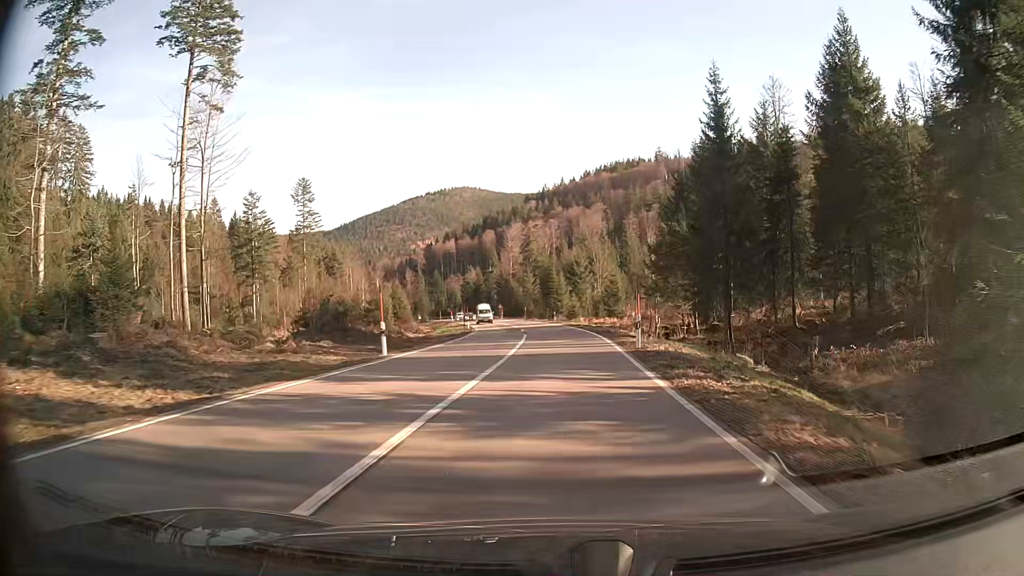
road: secondary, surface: asphalt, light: Day
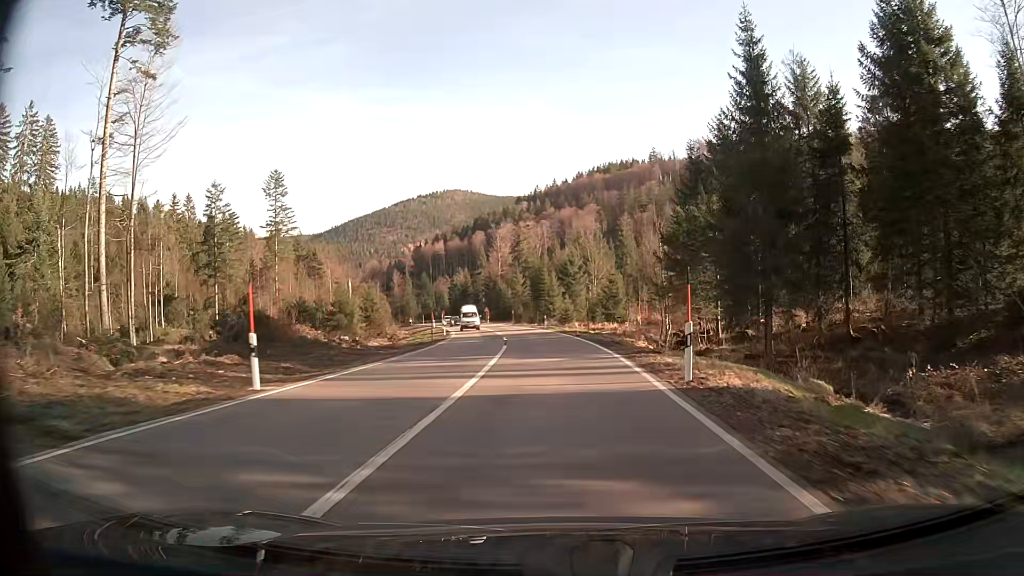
(0.0, +9.4) m; 0°
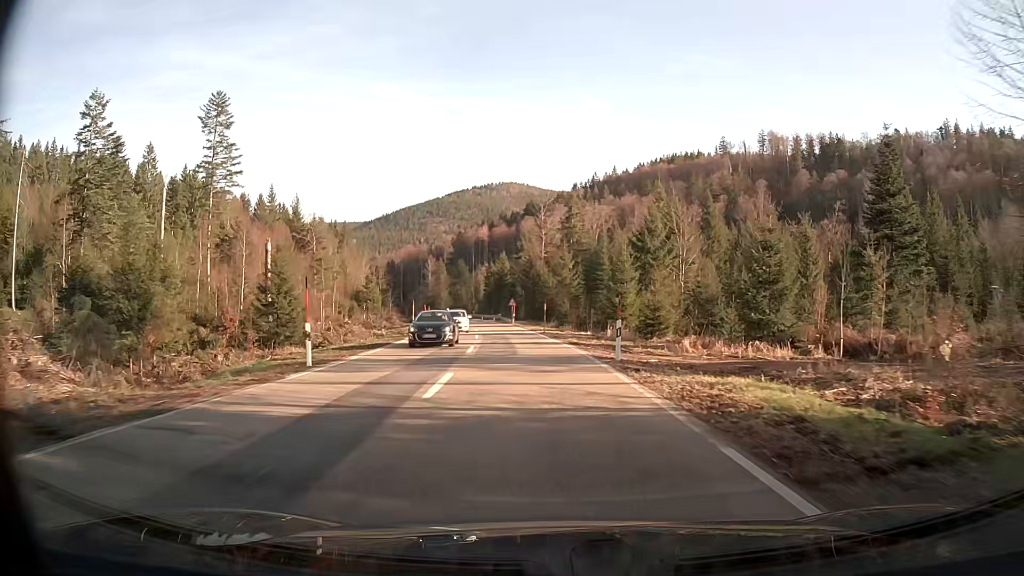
(-1.5, +37.9) m; -5°
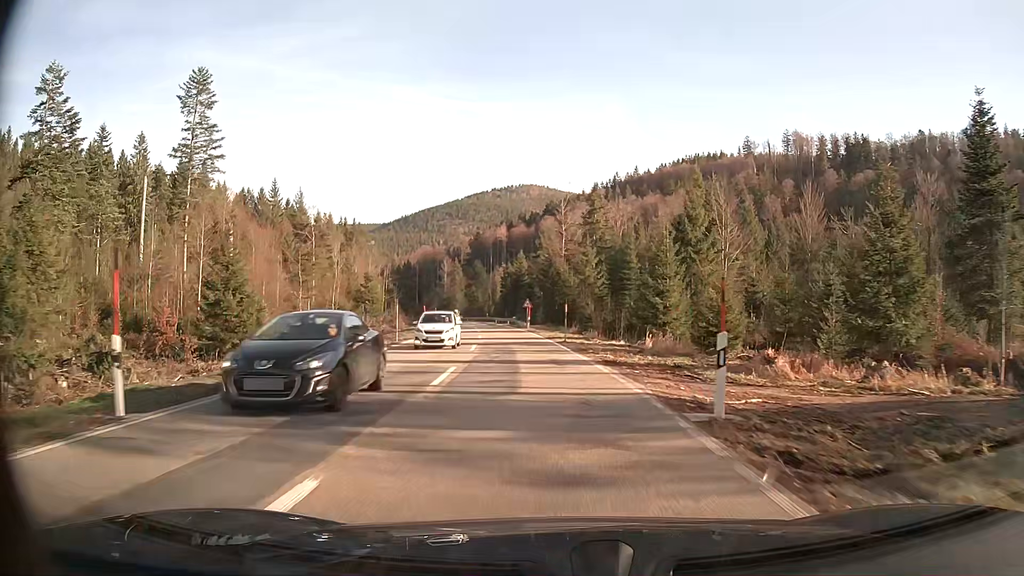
(-0.1, +9.5) m; -2°
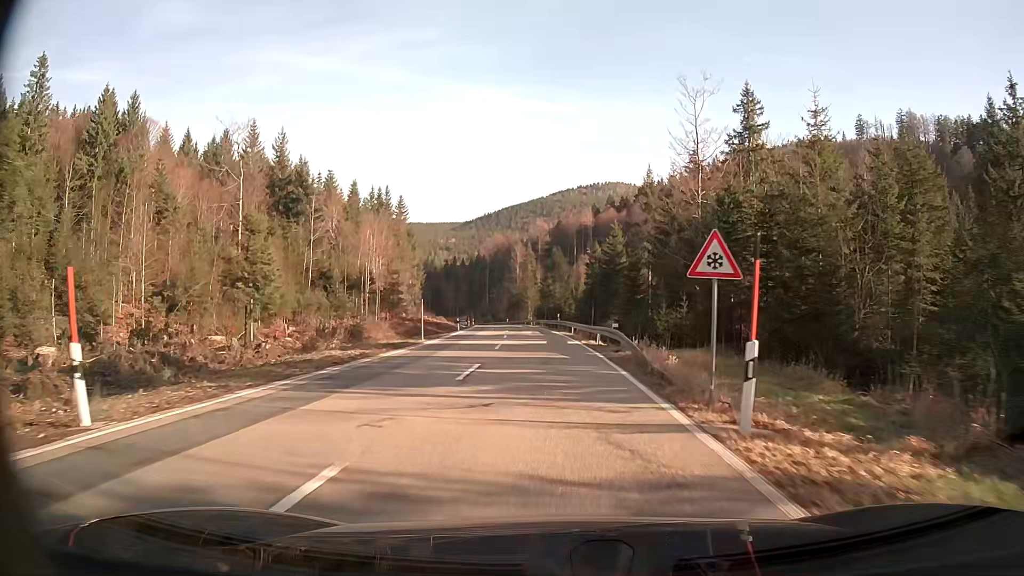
(-3.2, +47.7) m; -7°
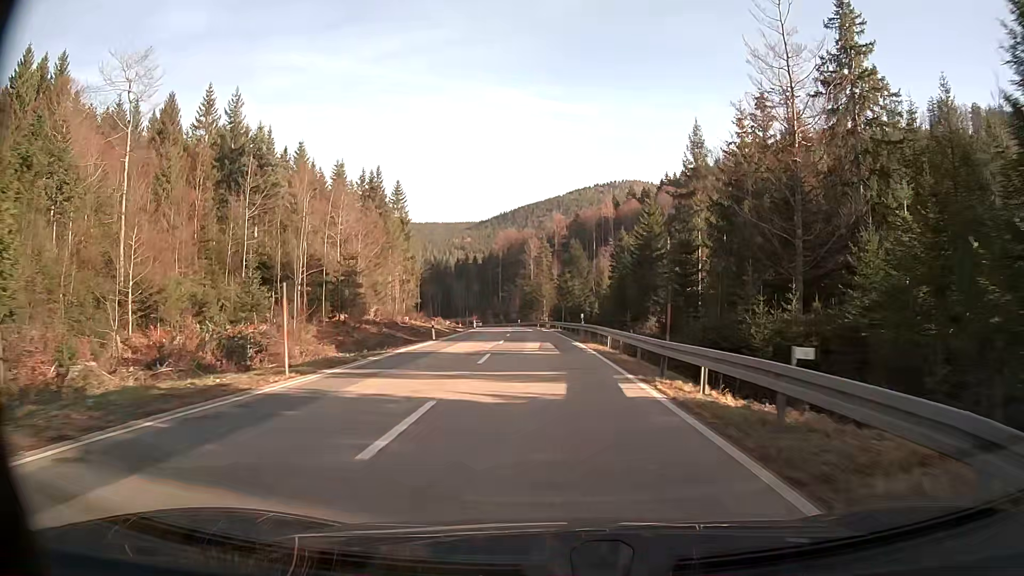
(-0.3, +19.3) m; -2°
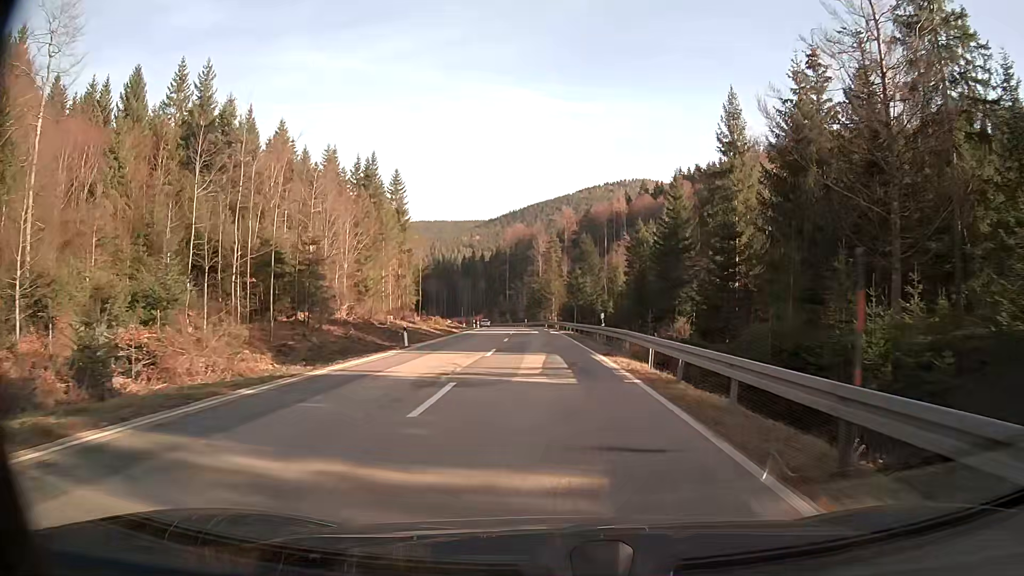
(-0.1, +9.7) m; -1°
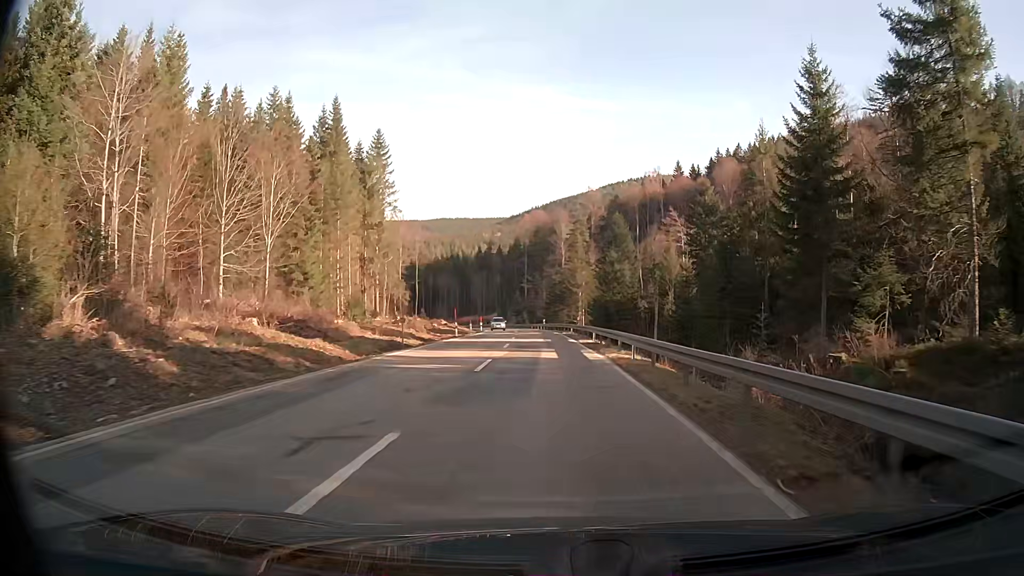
(-0.4, +29.1) m; -2°
(0, +10) (0, +20) (0, +30) (-1, +40) (-1, +50) (-2, +60) (-2, +70) (-3, +80) (-4, +90) (-5, +100) m
